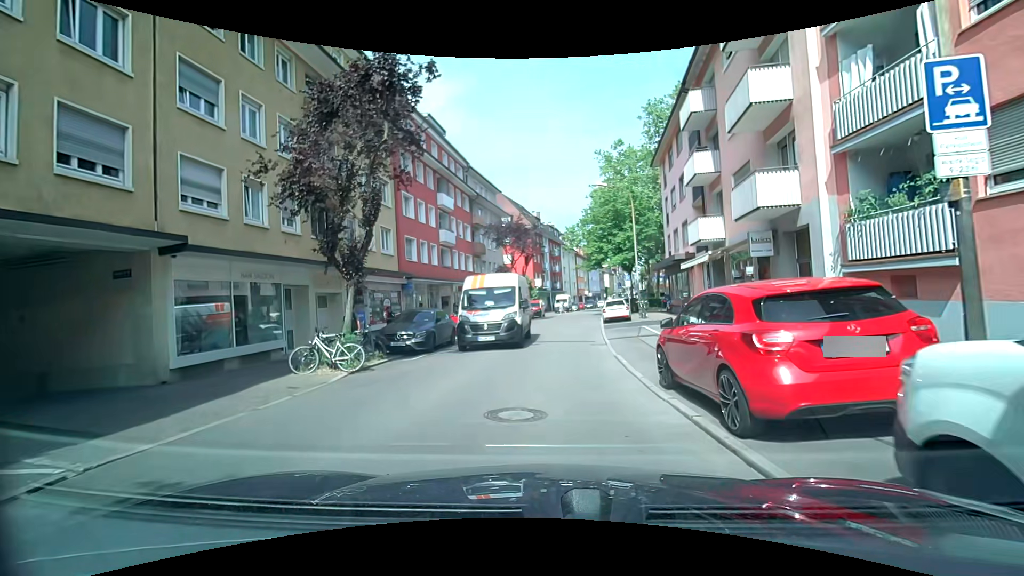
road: residential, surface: asphalt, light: Day
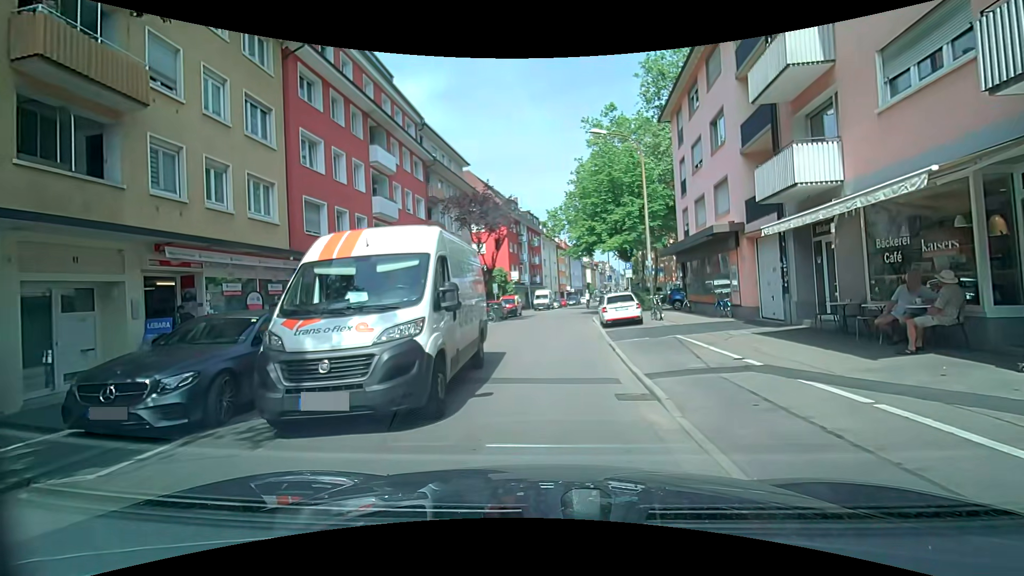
(+0.1, +9.6) m; +1°
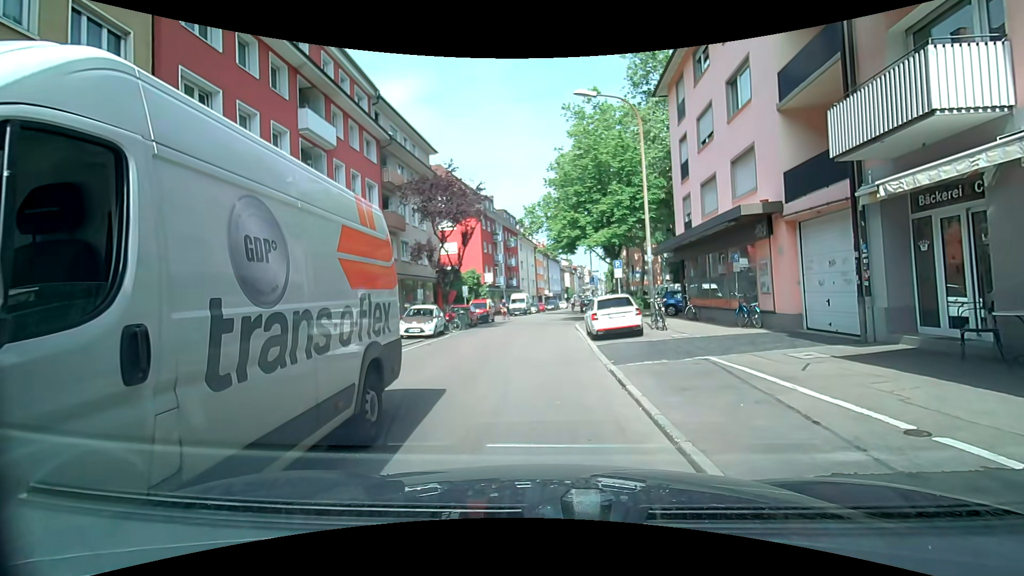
(+0.1, +4.9) m; +3°
